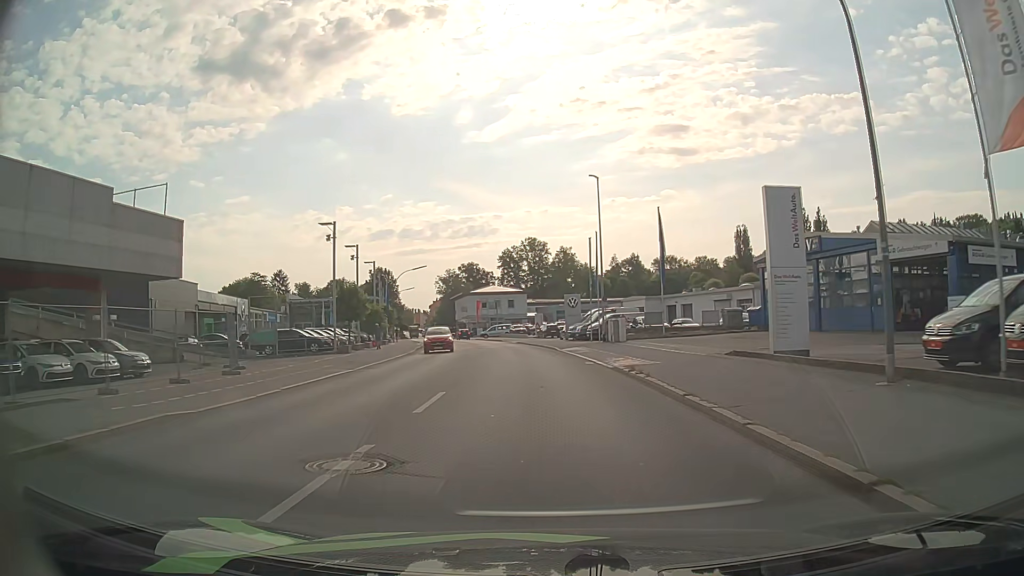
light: Day
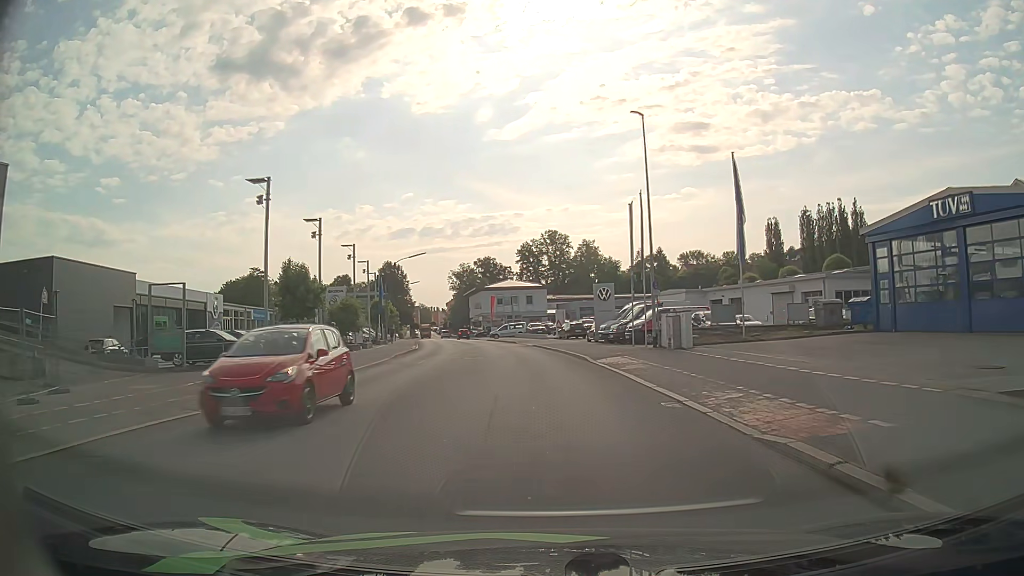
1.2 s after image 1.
(-0.2, +12.8) m; -2°
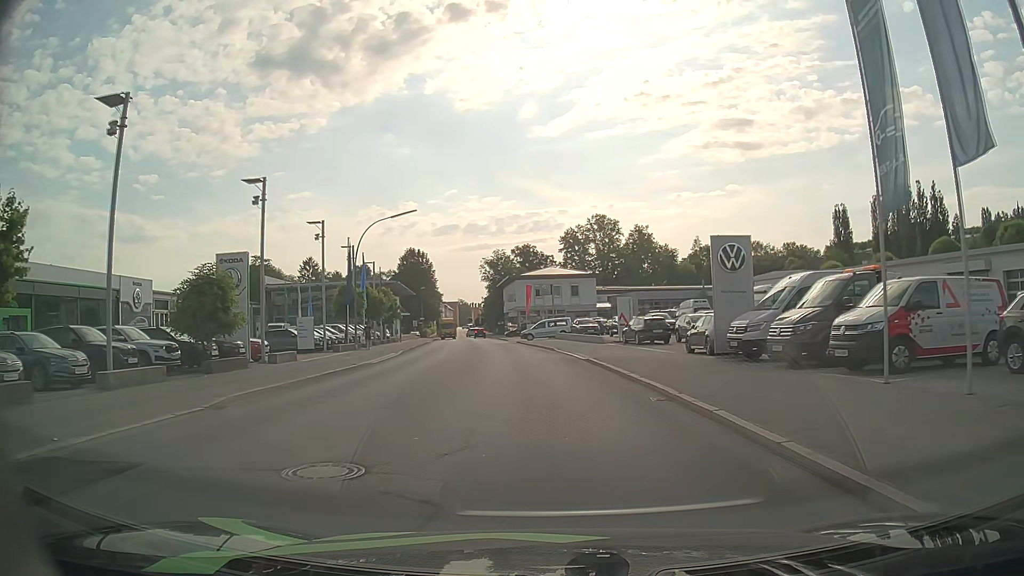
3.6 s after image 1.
(-0.7, +22.9) m; -4°
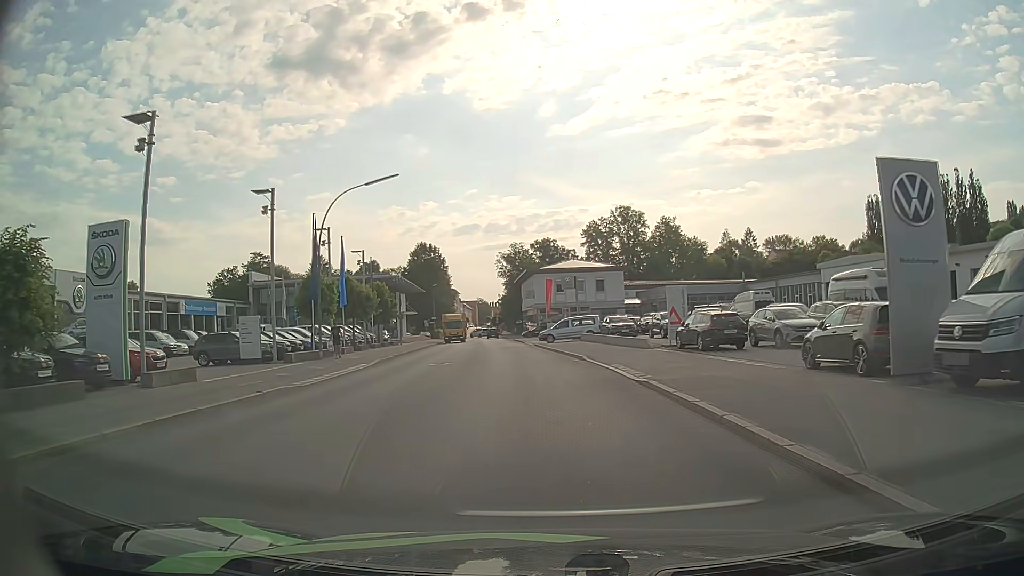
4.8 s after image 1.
(-0.2, +10.4) m; -2°
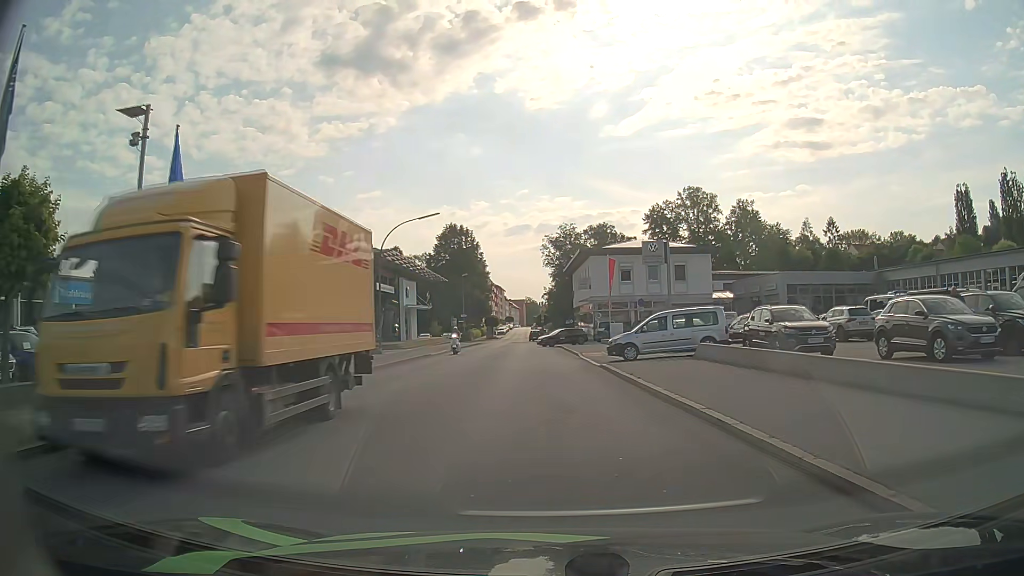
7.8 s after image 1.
(-0.9, +25.1) m; -4°
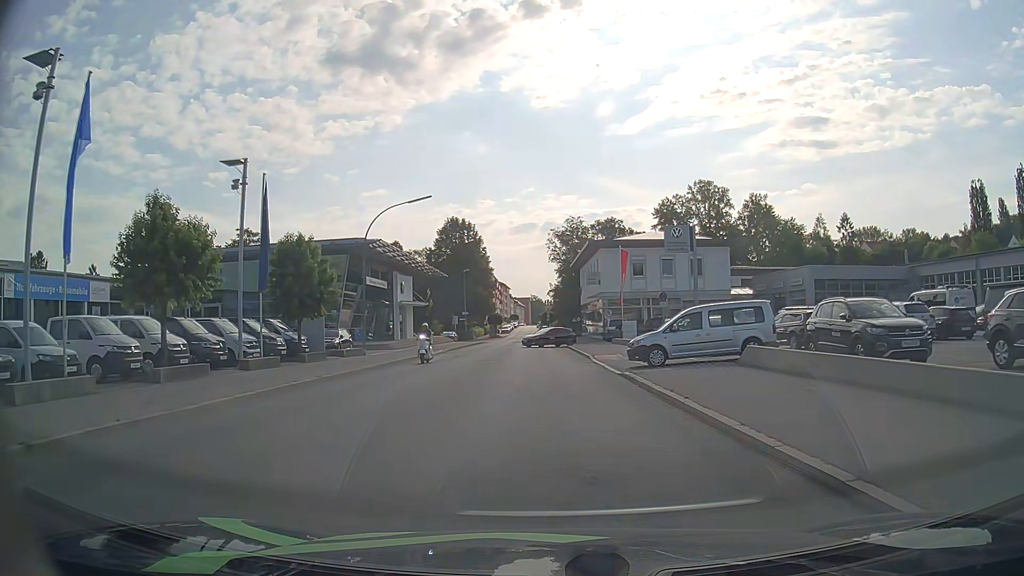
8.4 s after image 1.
(0.0, +5.1) m; 0°
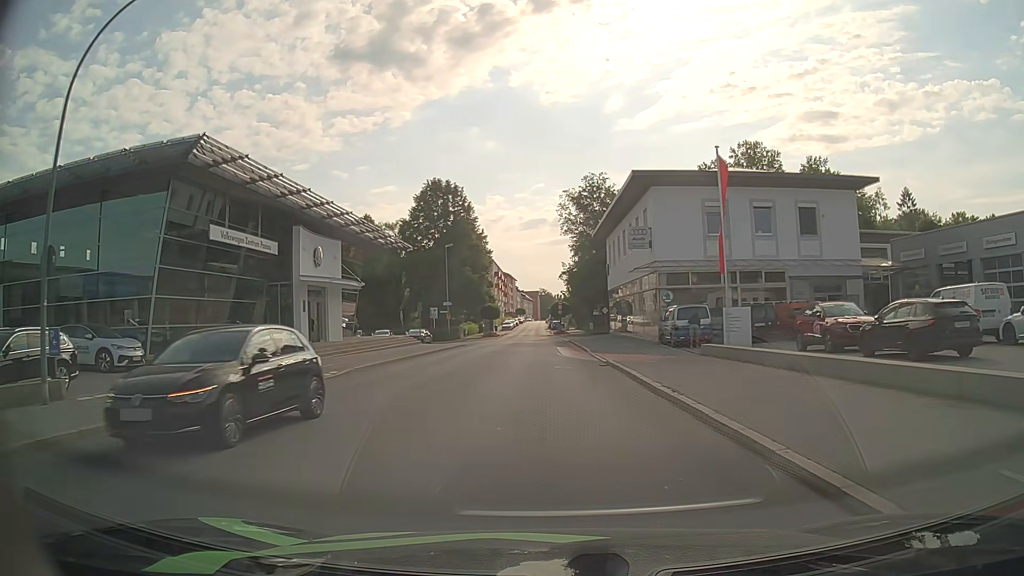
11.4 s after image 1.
(-0.5, +26.4) m; -1°
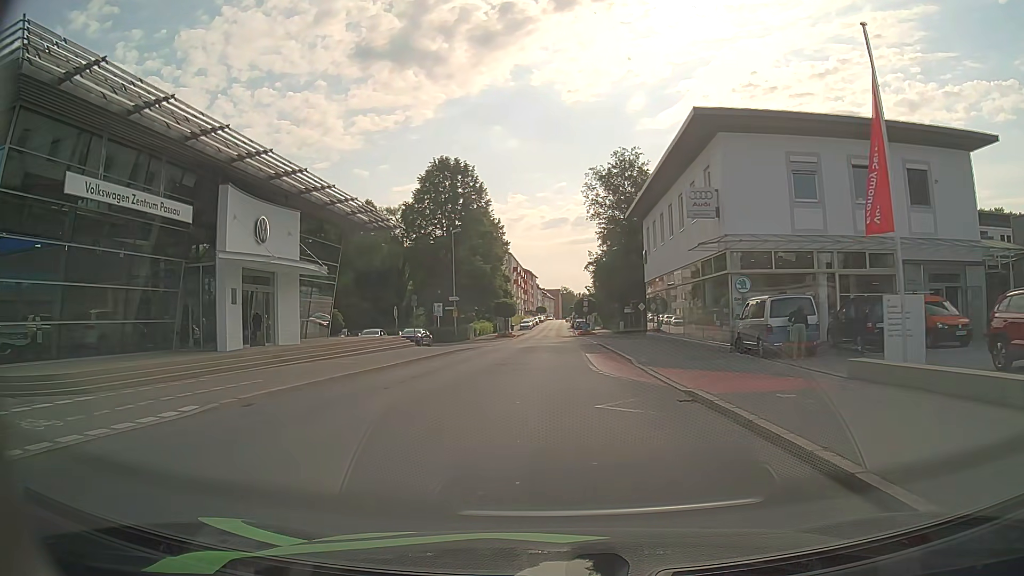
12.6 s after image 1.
(-0.2, +10.6) m; -2°
